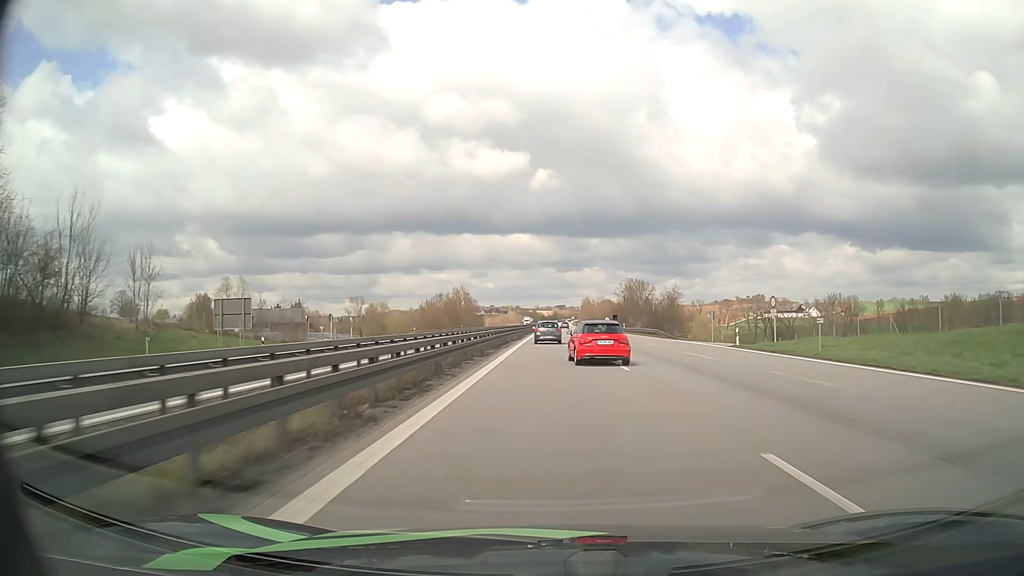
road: motorway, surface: asphalt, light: Day
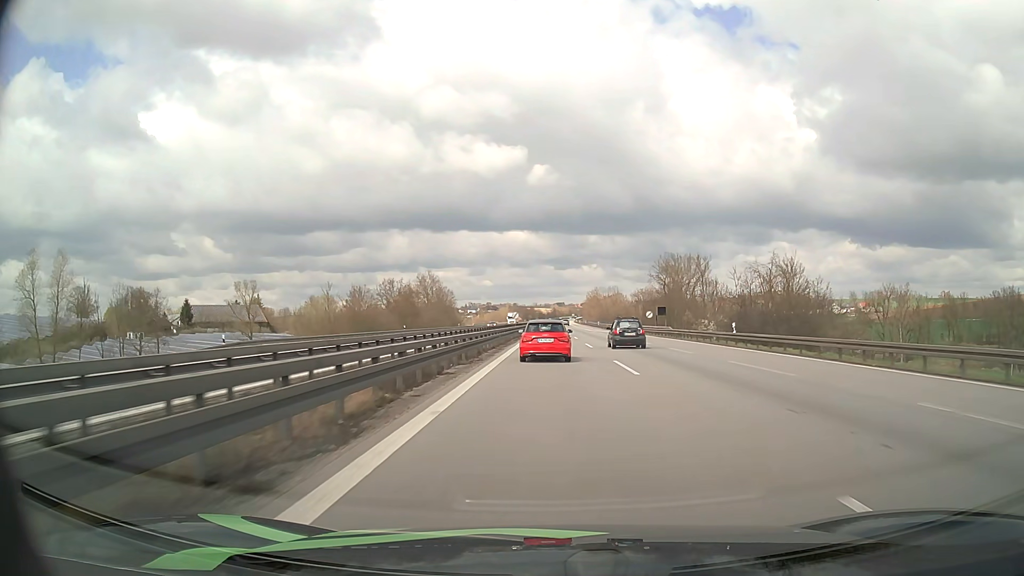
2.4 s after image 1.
(+0.1, +56.3) m; 0°
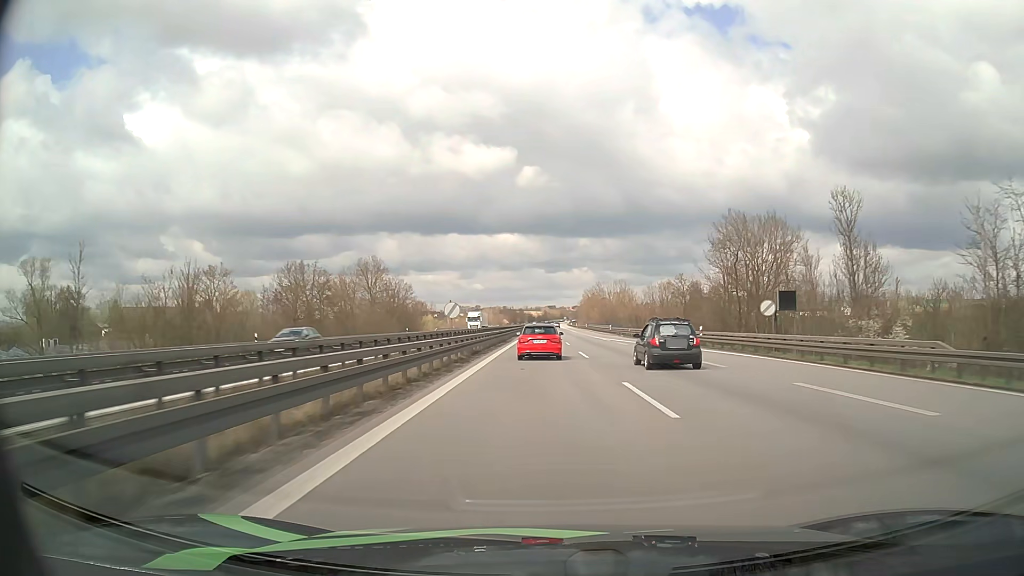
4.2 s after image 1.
(+0.3, +43.9) m; +1°
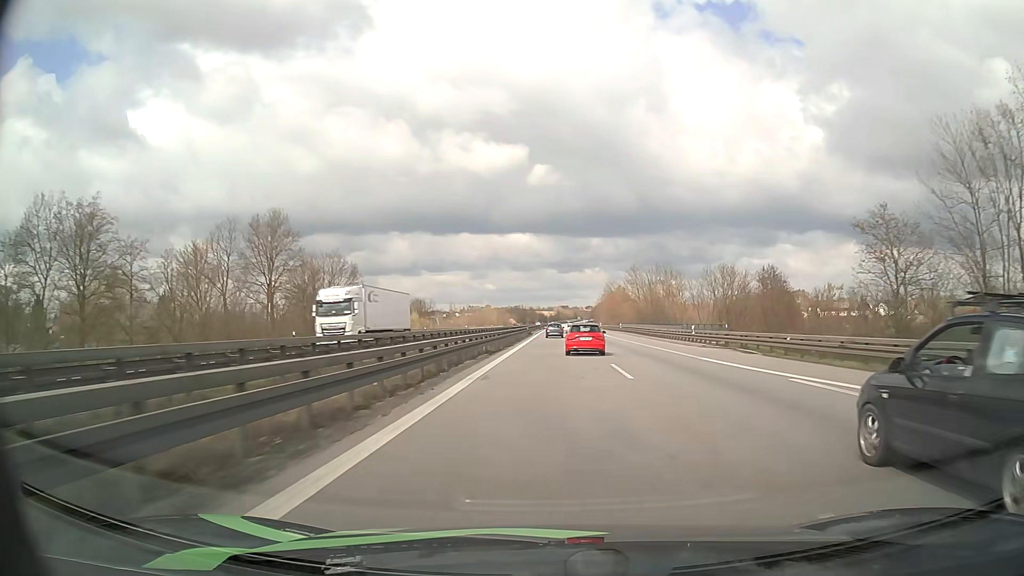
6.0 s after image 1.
(-0.5, +47.8) m; -1°
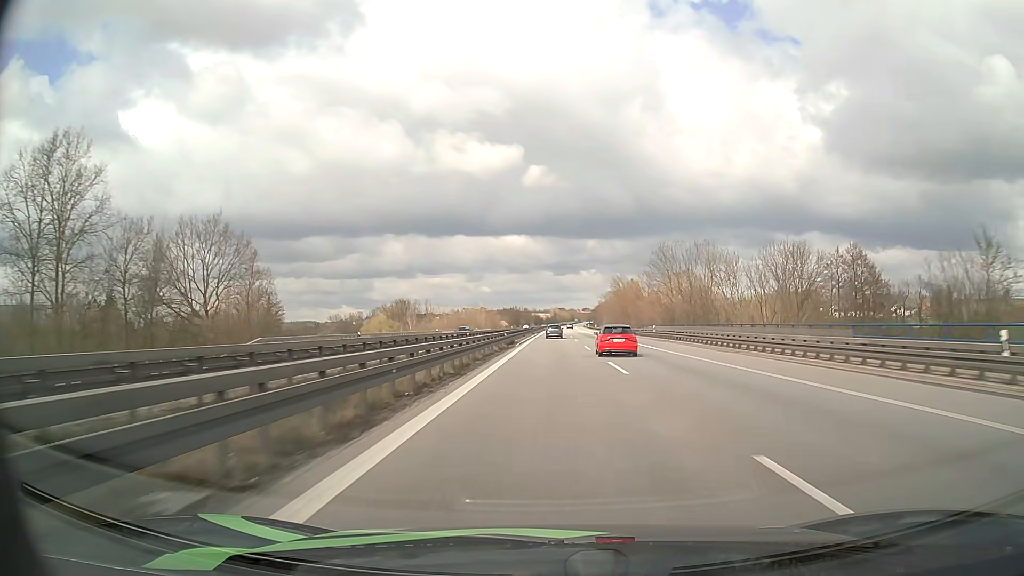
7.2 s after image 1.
(+0.1, +34.2) m; 0°
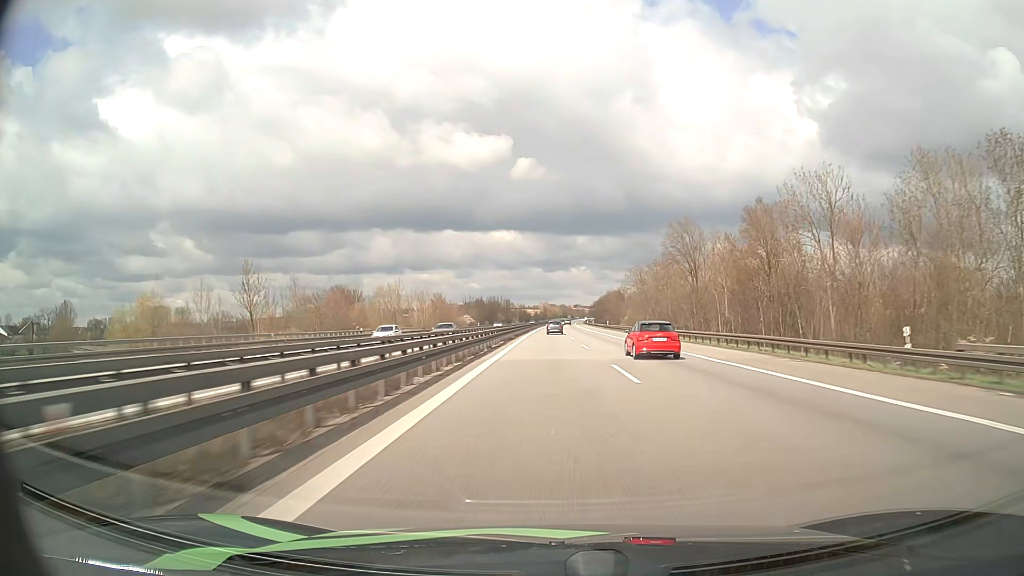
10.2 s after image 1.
(+0.6, +95.3) m; +1°
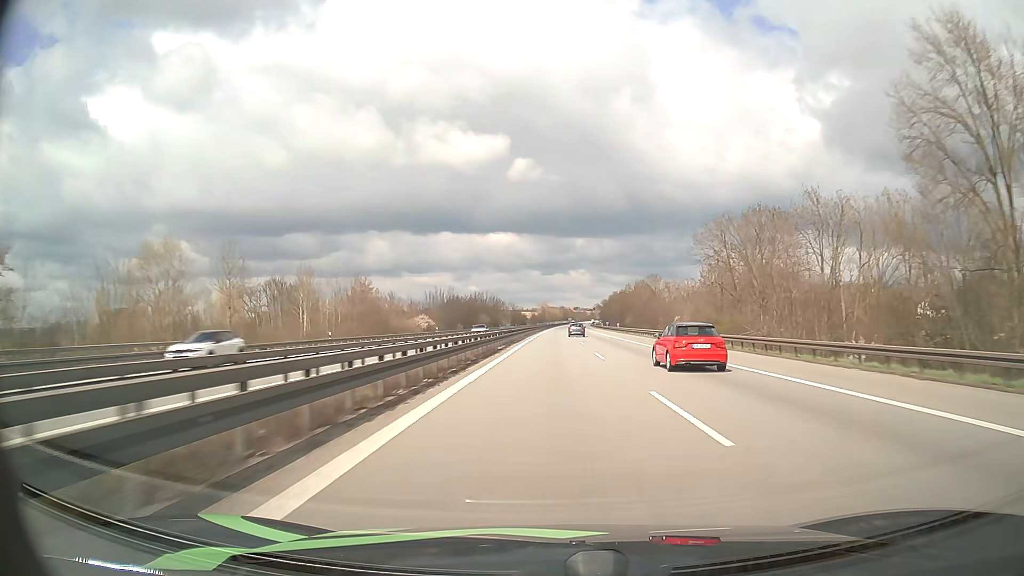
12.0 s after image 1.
(+0.1, +62.6) m; 0°
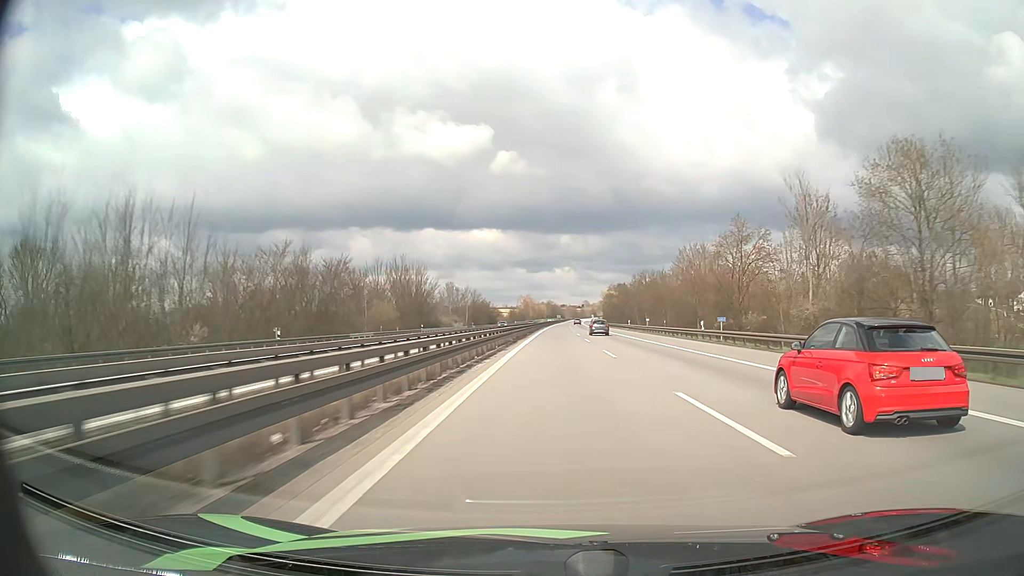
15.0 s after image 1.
(+1.0, +109.9) m; +1°
(0, +10) (0, +20) (0, +30) (0, +40) (0, +50) (0, +60) (+1, +70) (+1, +80) (+1, +90) (+1, +100) m
